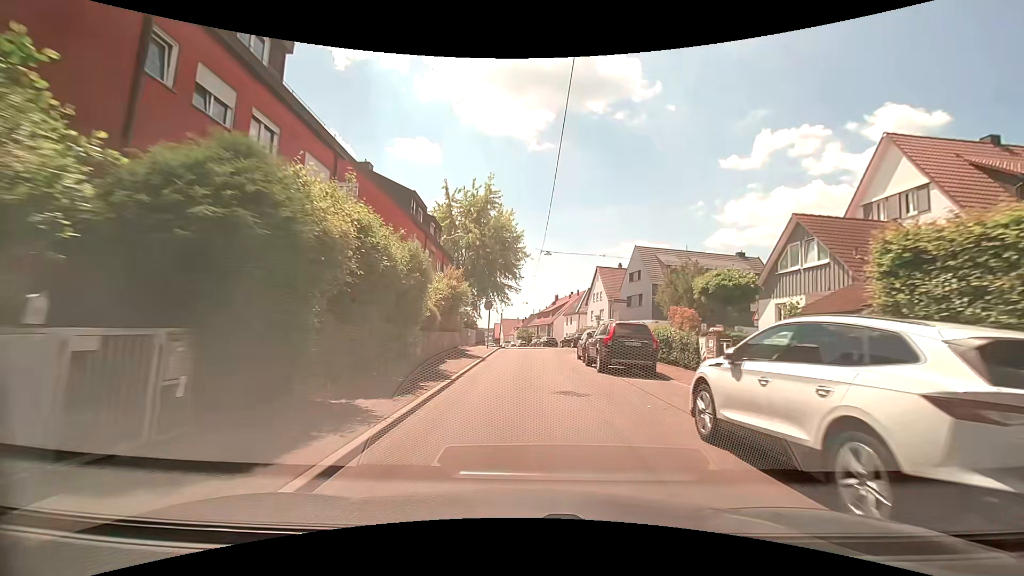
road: residential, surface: asphalt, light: Day
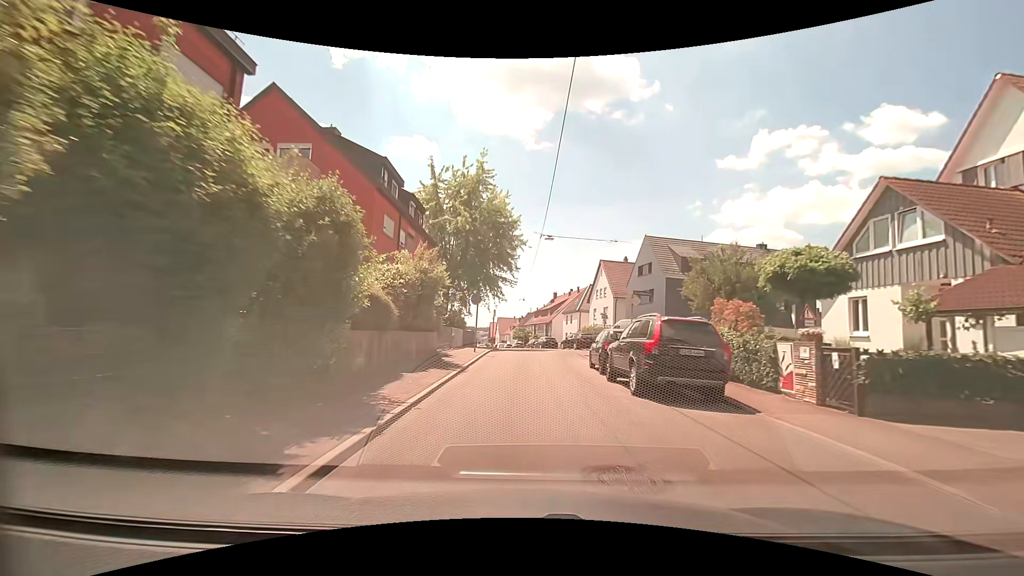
(0.0, +5.9) m; +1°
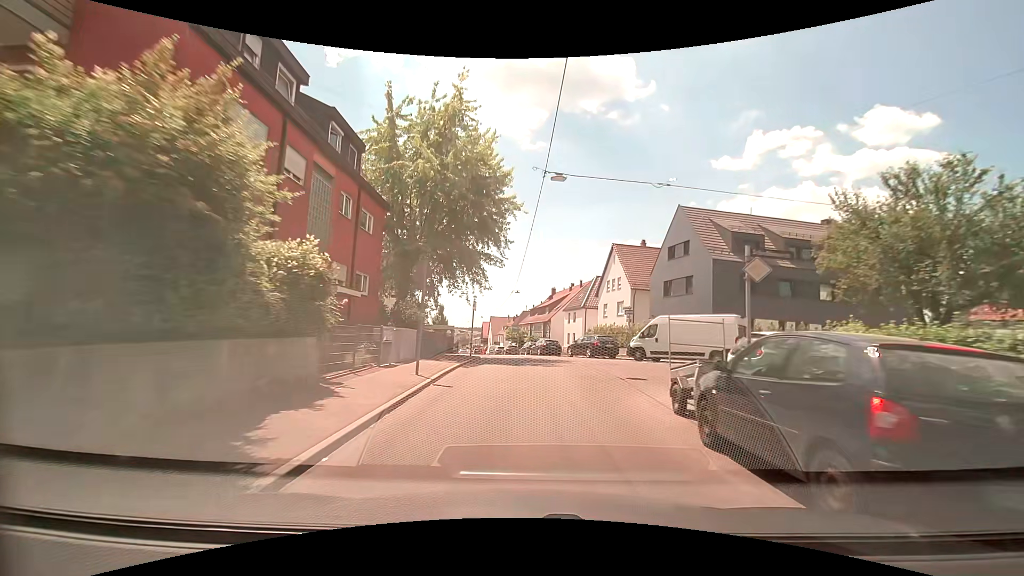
(0.0, +12.2) m; 0°
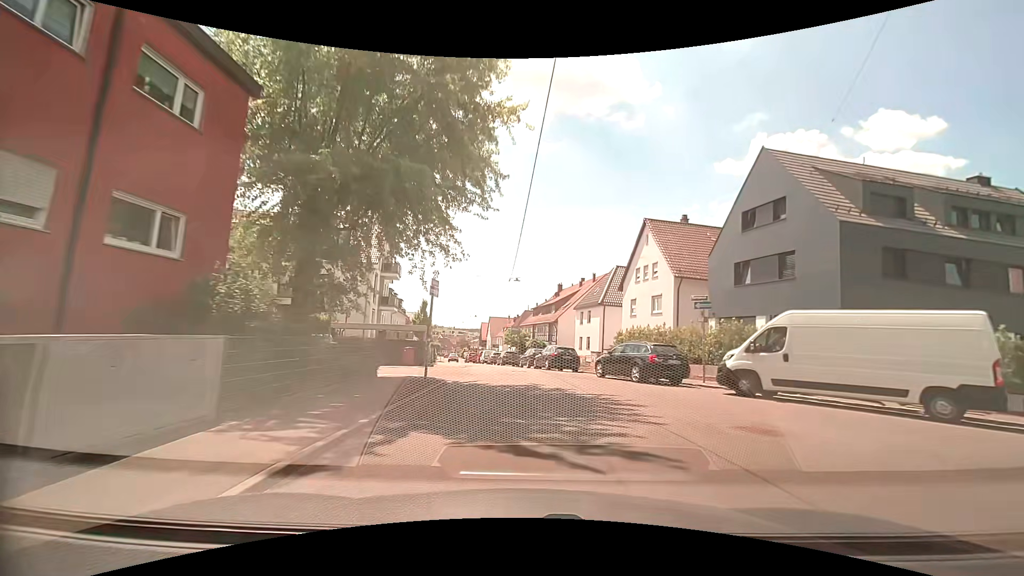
(0.0, +12.6) m; 0°
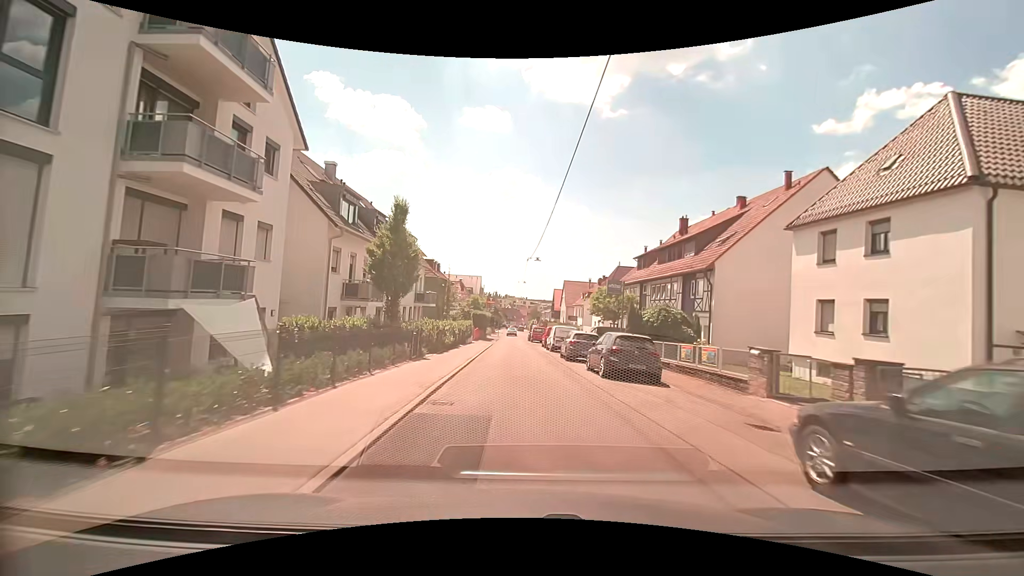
(-2.0, +32.3) m; -9°
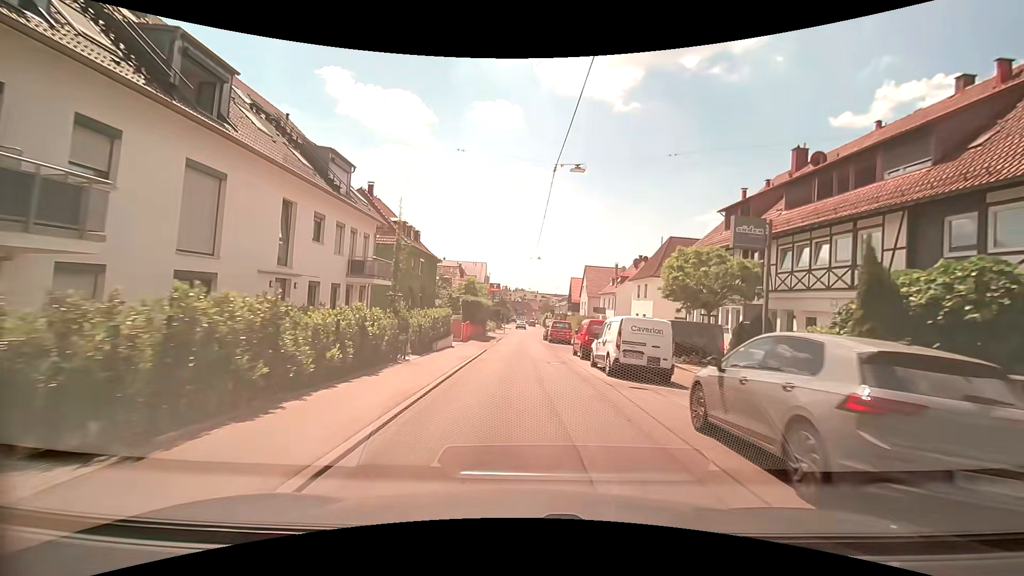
(-0.1, +18.9) m; -1°
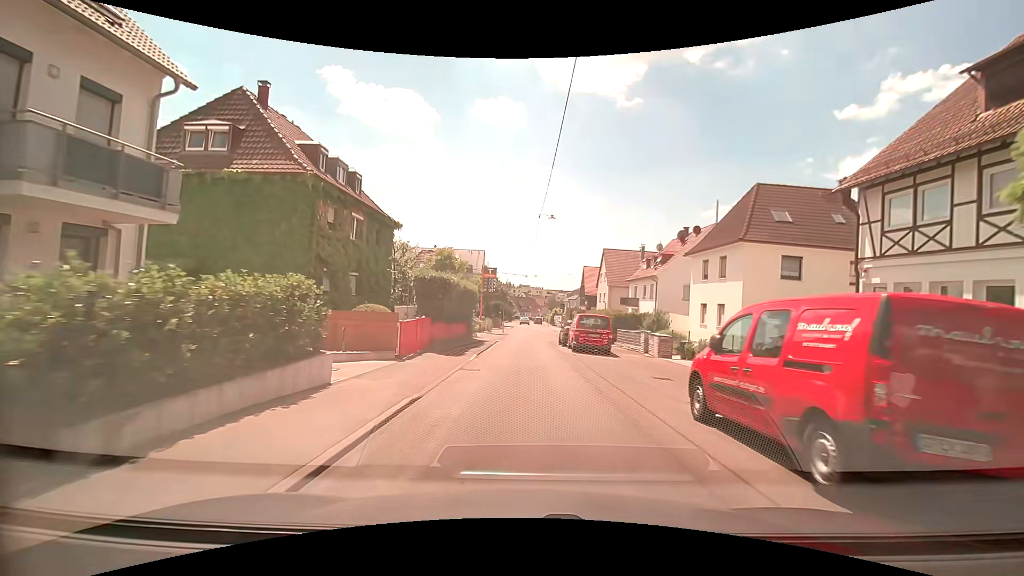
(+0.2, +17.0) m; 0°
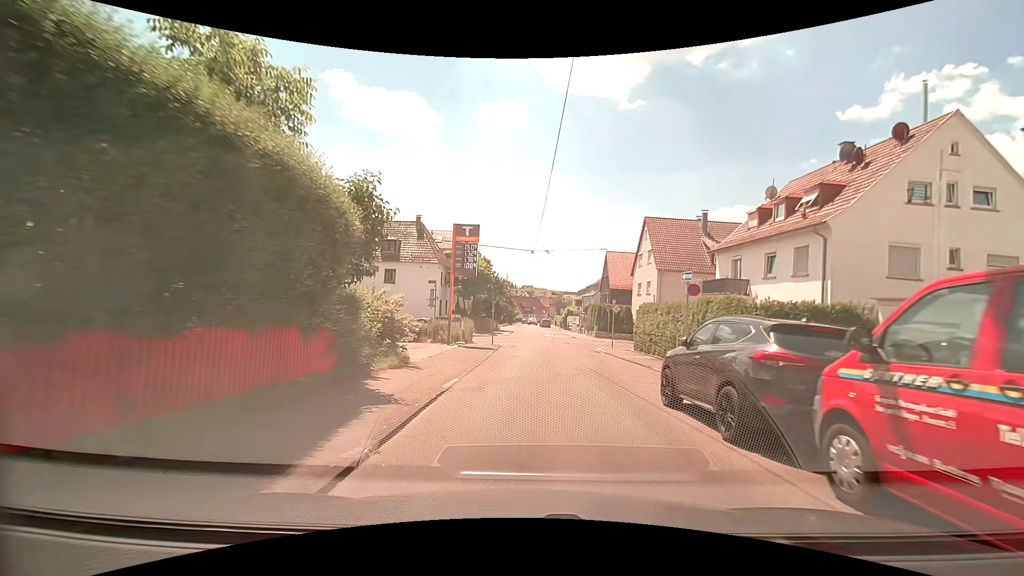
(-0.2, +23.7) m; 0°
